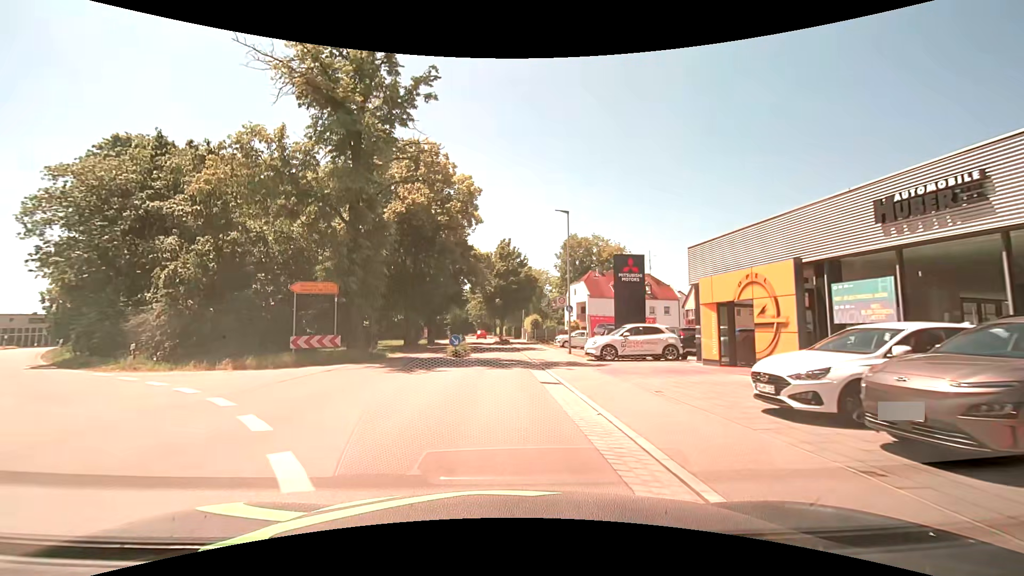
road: secondary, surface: asphalt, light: Day
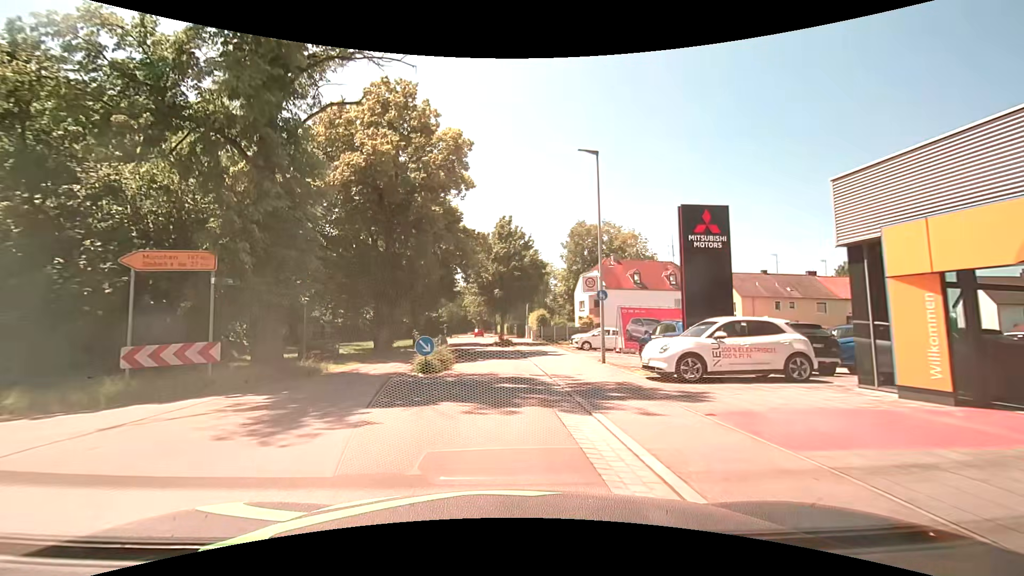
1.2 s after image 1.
(0.0, +9.3) m; 0°
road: residential
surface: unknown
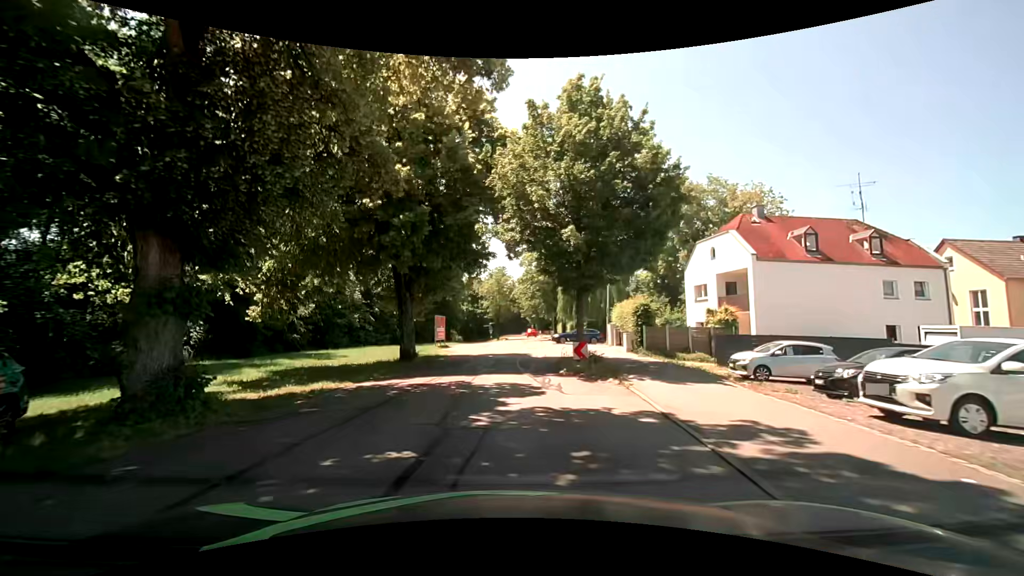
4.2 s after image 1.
(-0.6, +22.6) m; -5°
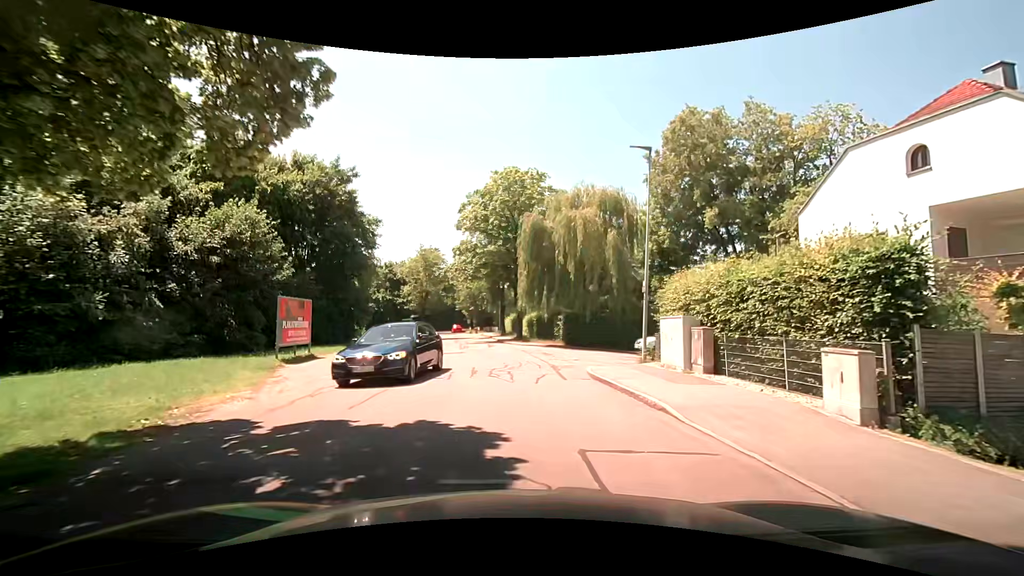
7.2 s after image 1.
(-0.2, +21.5) m; +7°
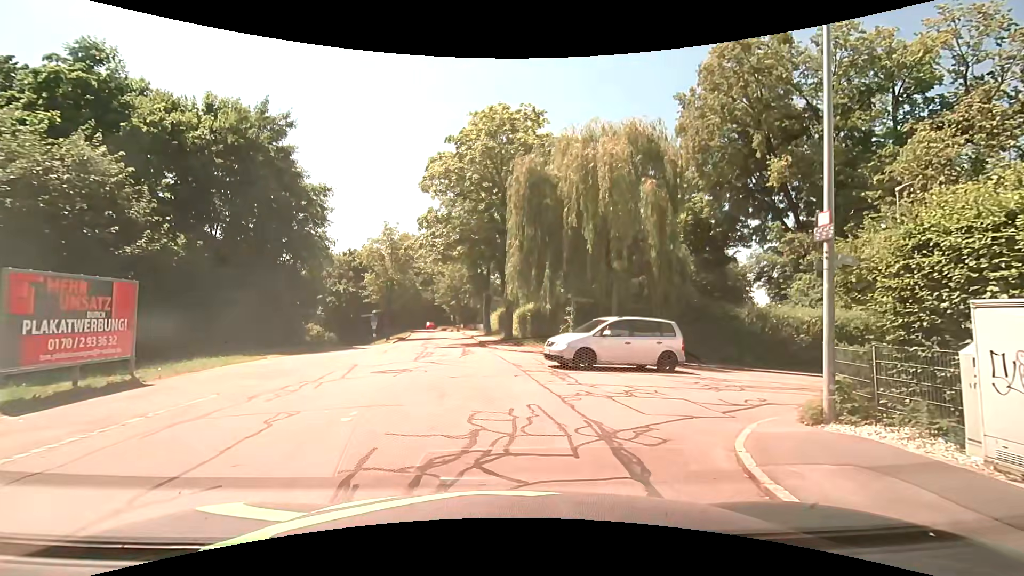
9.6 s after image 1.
(+0.1, +10.5) m; 0°
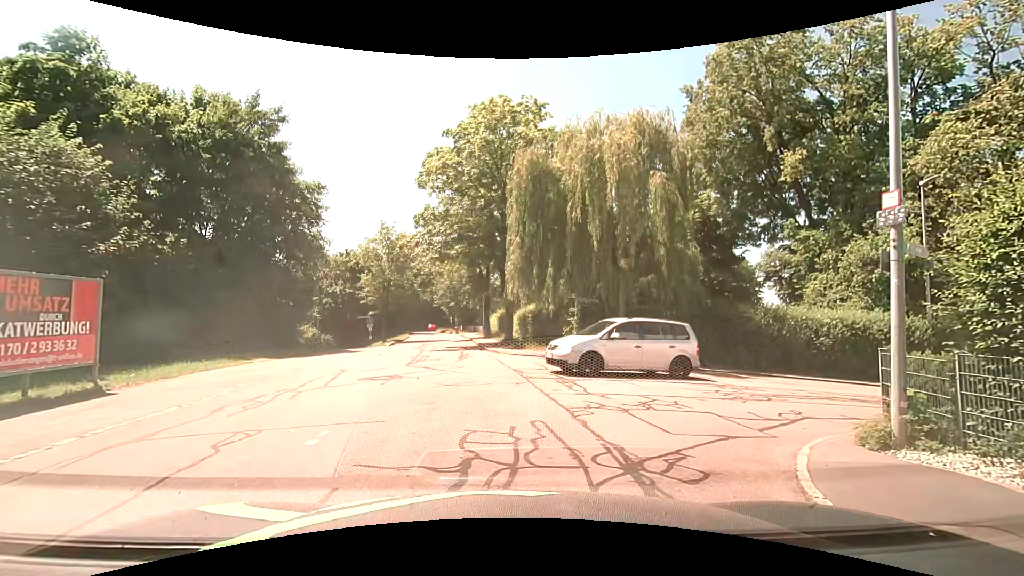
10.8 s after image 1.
(0.0, +1.1) m; 0°
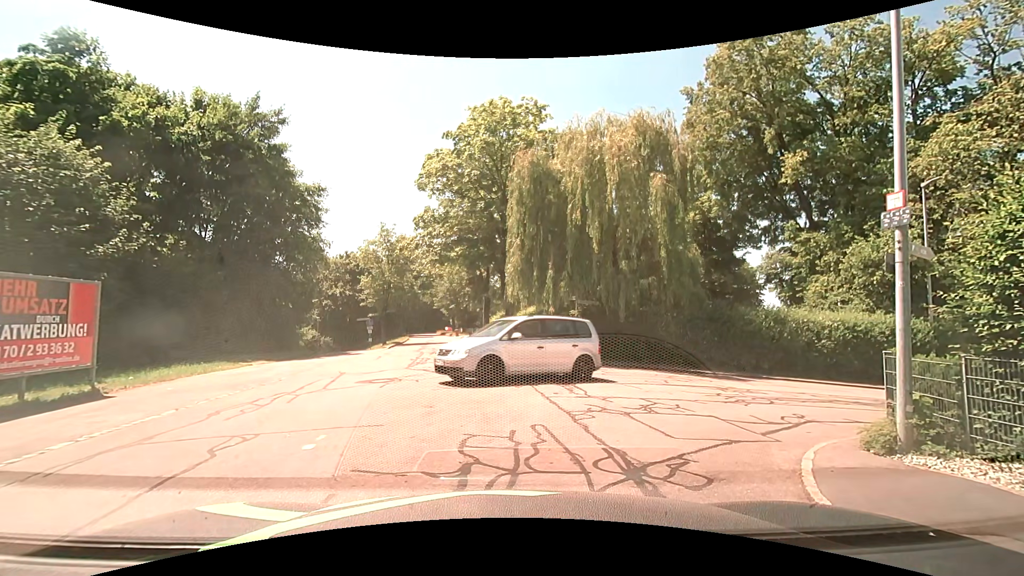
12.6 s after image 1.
(0.0, +0.1) m; 0°
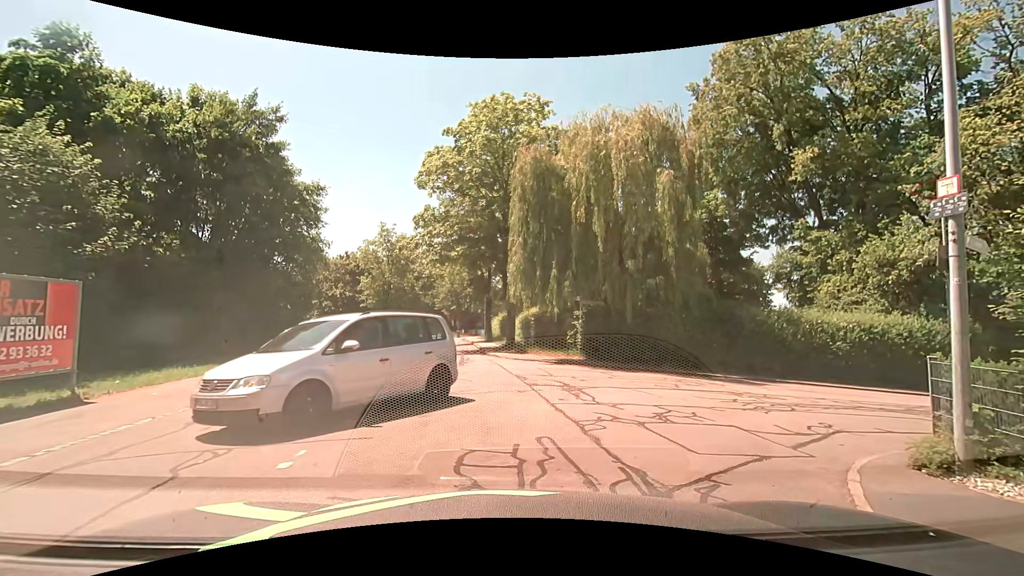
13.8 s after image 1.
(0.0, +0.7) m; 0°
(0, +10) (-2, +20) (-3, +30) (-4, +40) (-5, +50) (-7, +60) (-9, +69) (-10, +79) (-12, +89) (-14, +99) m
